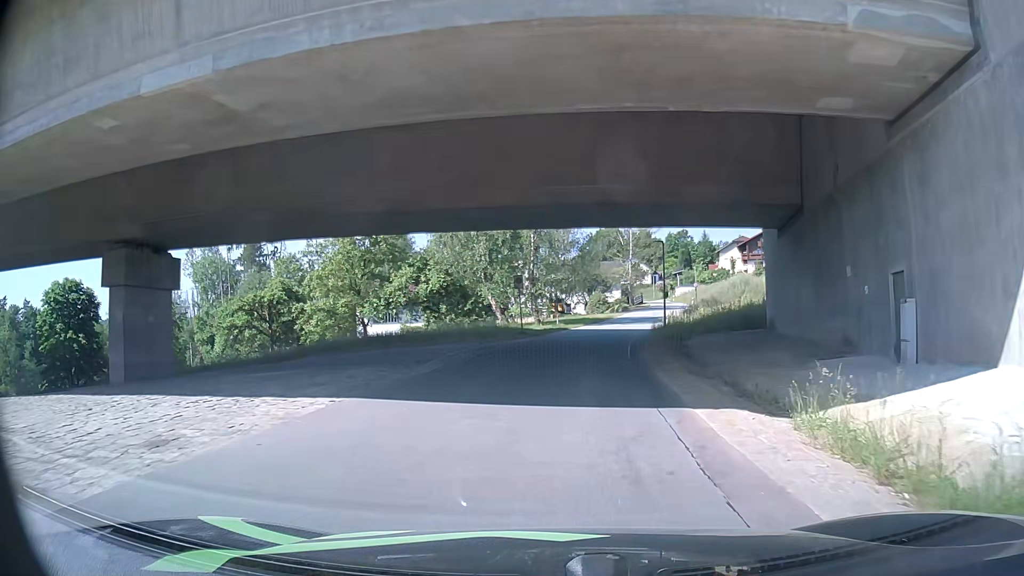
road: residential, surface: asphalt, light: Day
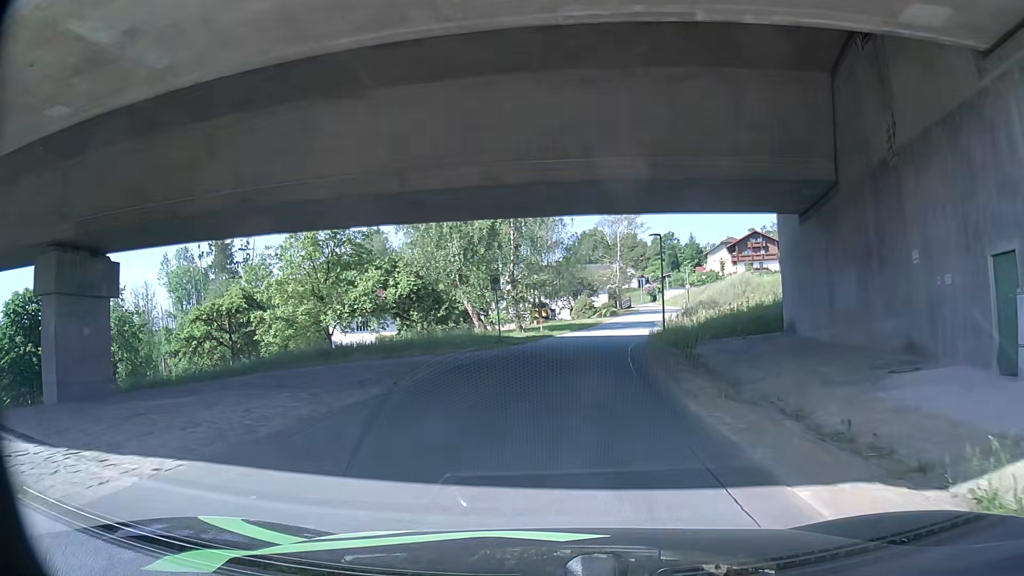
(+0.1, +4.7) m; +2°
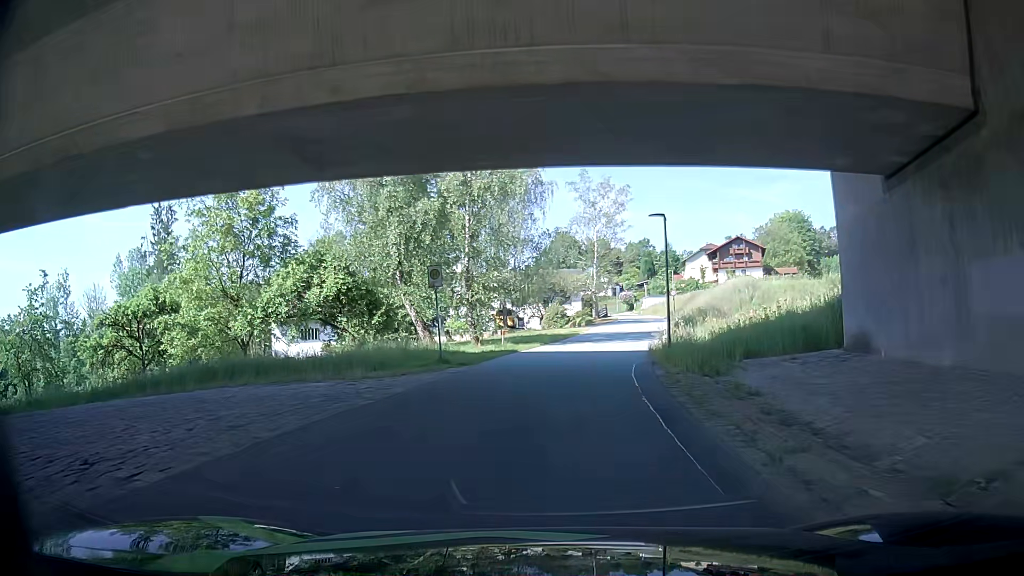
(0.0, +8.9) m; +2°
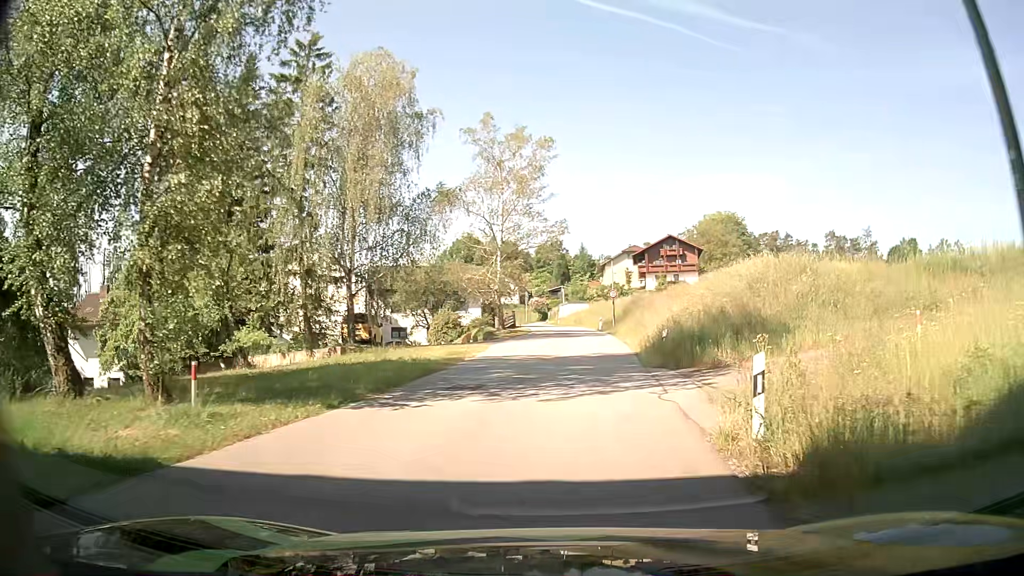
(+0.8, +21.5) m; +10°
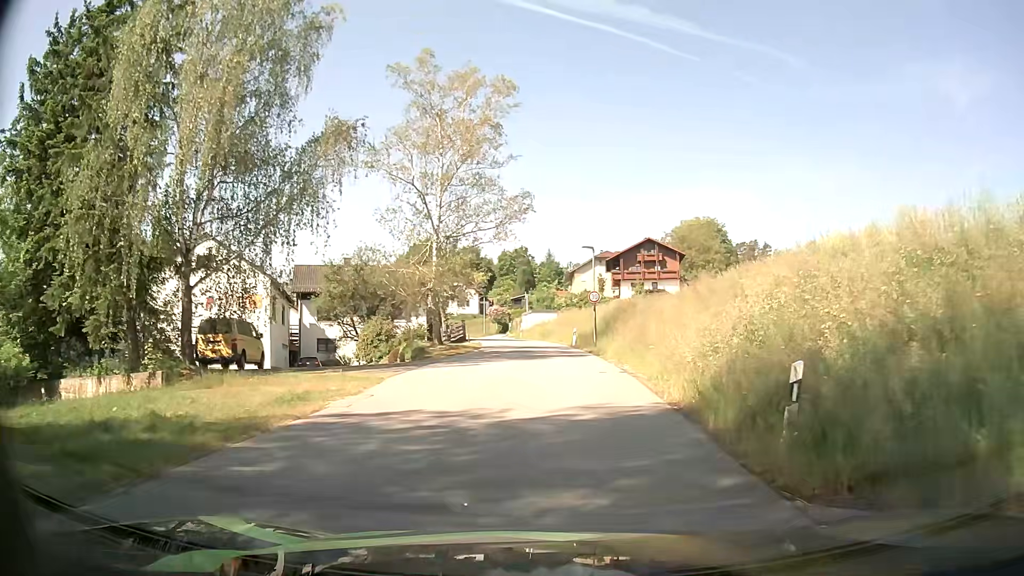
(0.0, +13.3) m; +1°
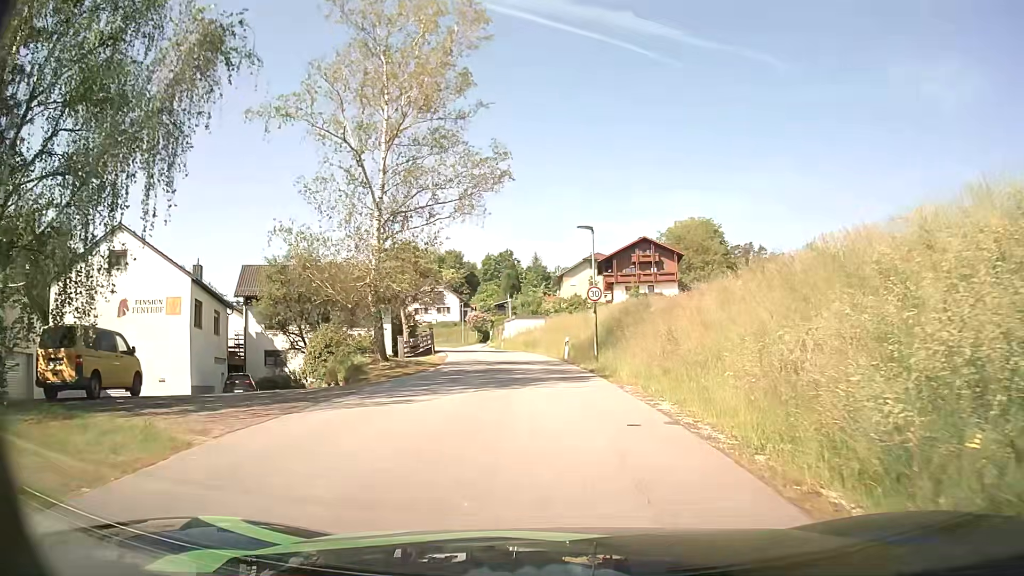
(+0.1, +9.0) m; +1°
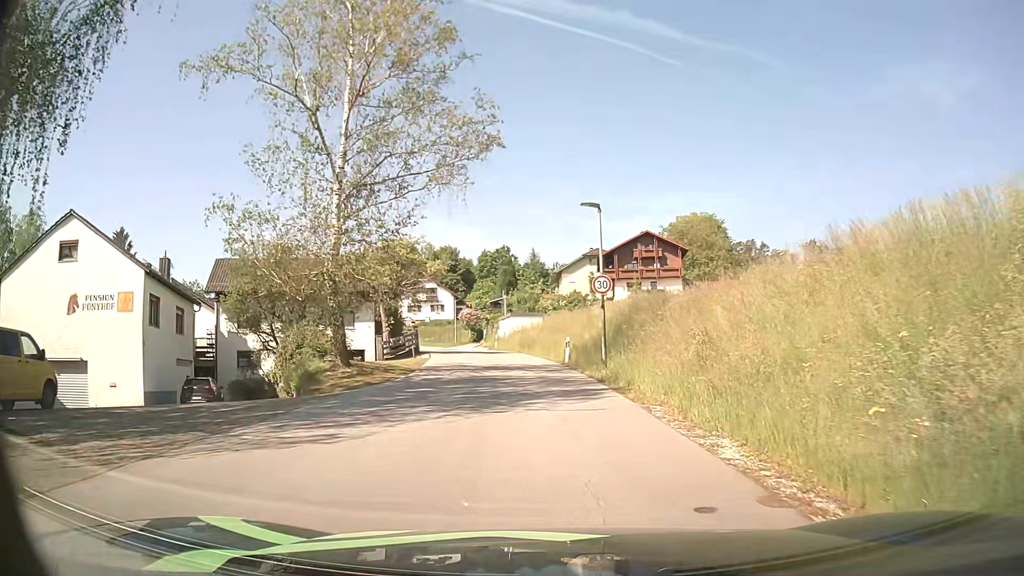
(0.0, +4.5) m; 0°
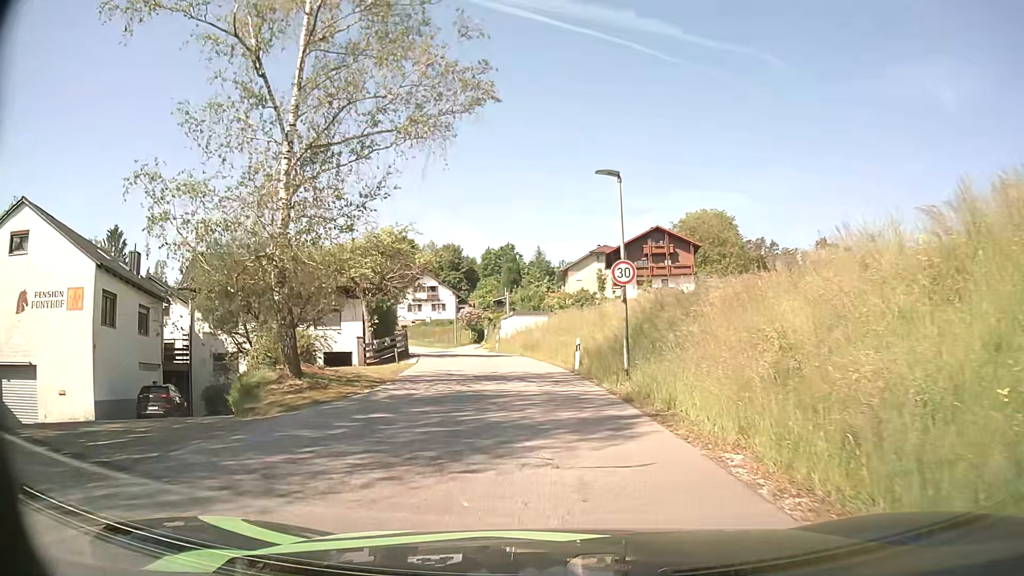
(0.0, +4.4) m; -1°
(0, +10) (-1, +20) (-2, +30) (-4, +40) (-6, +49) (-9, +59) (-12, +69) (-15, +78) (-20, +87) (-25, +96) m
